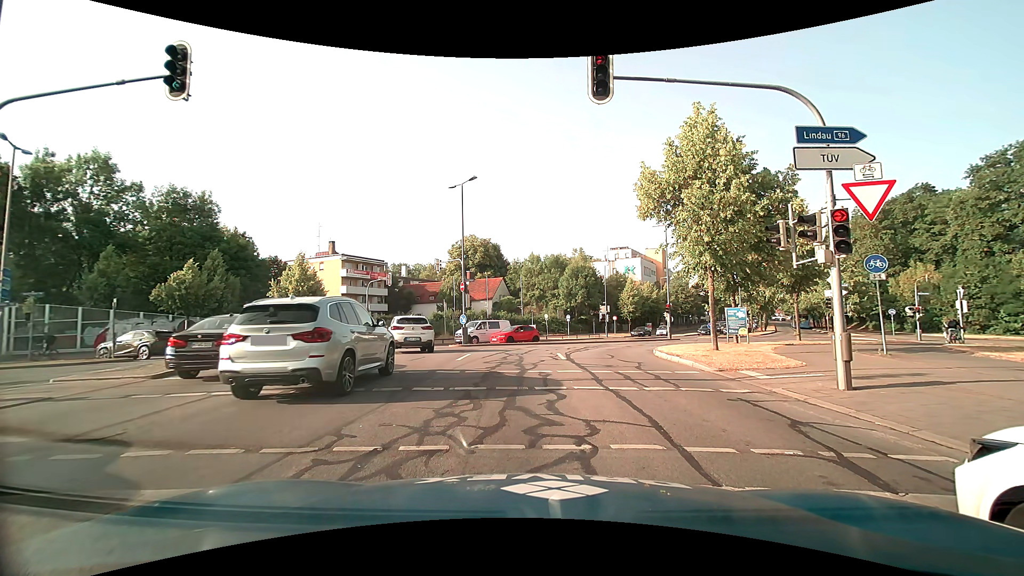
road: secondary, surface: asphalt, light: Day
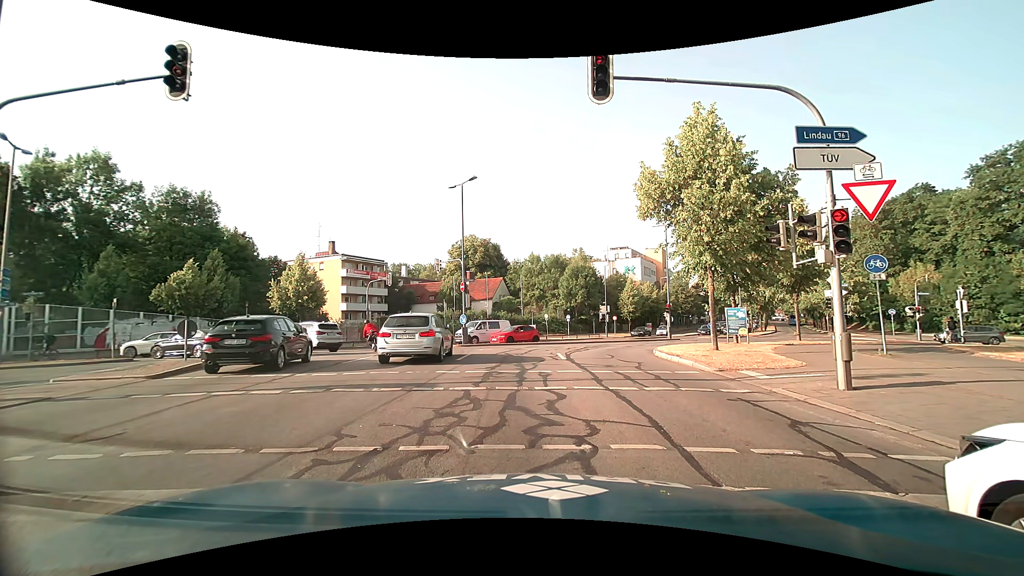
(0.0, 0.0) m; 0°
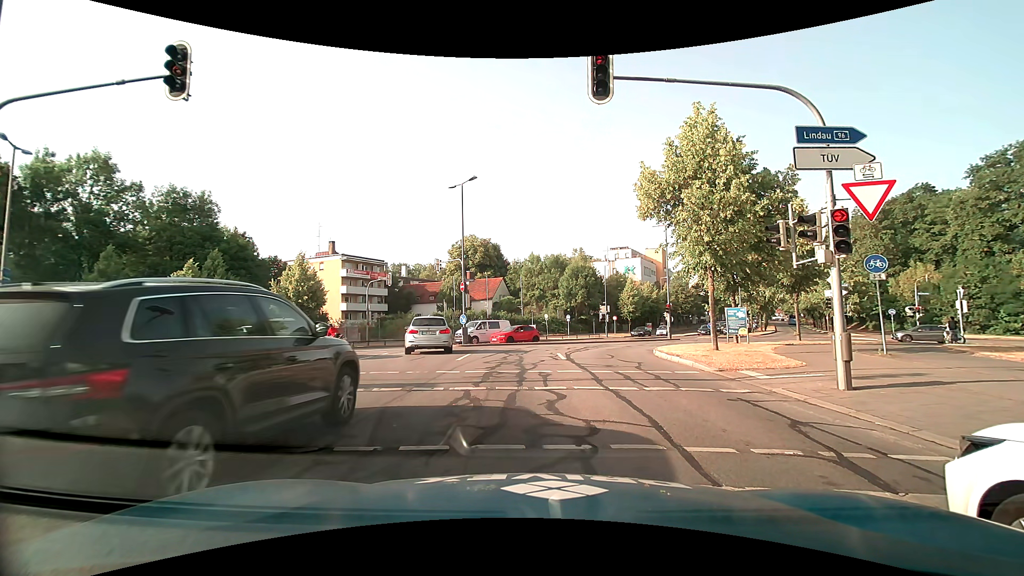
(0.0, 0.0) m; 0°
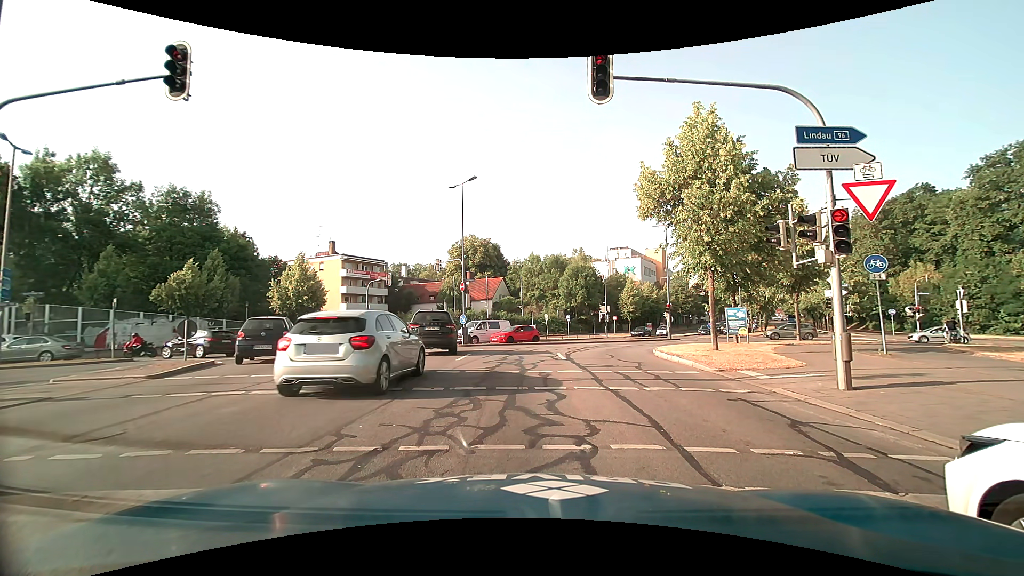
(0.0, 0.0) m; 0°
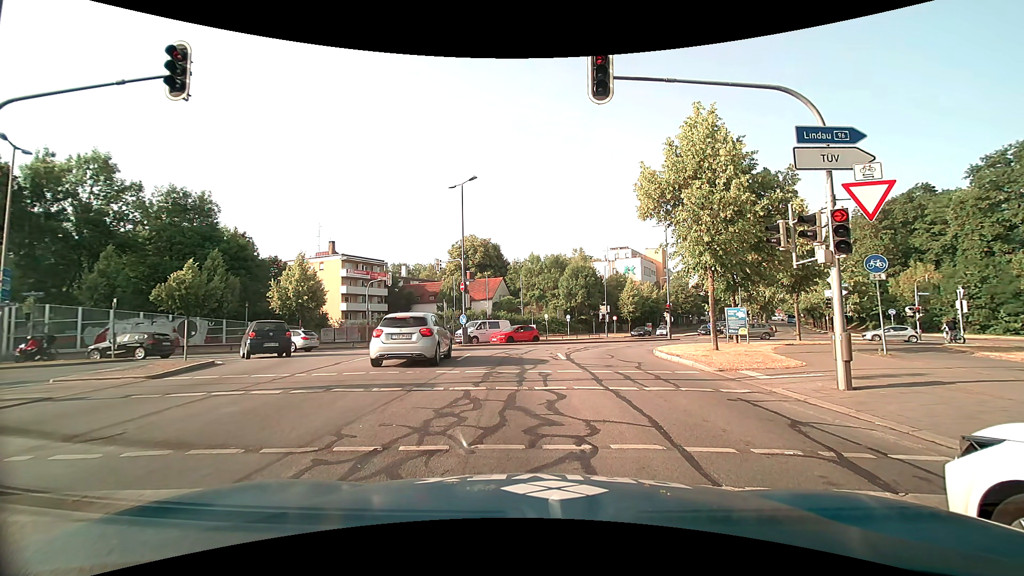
(0.0, 0.0) m; 0°
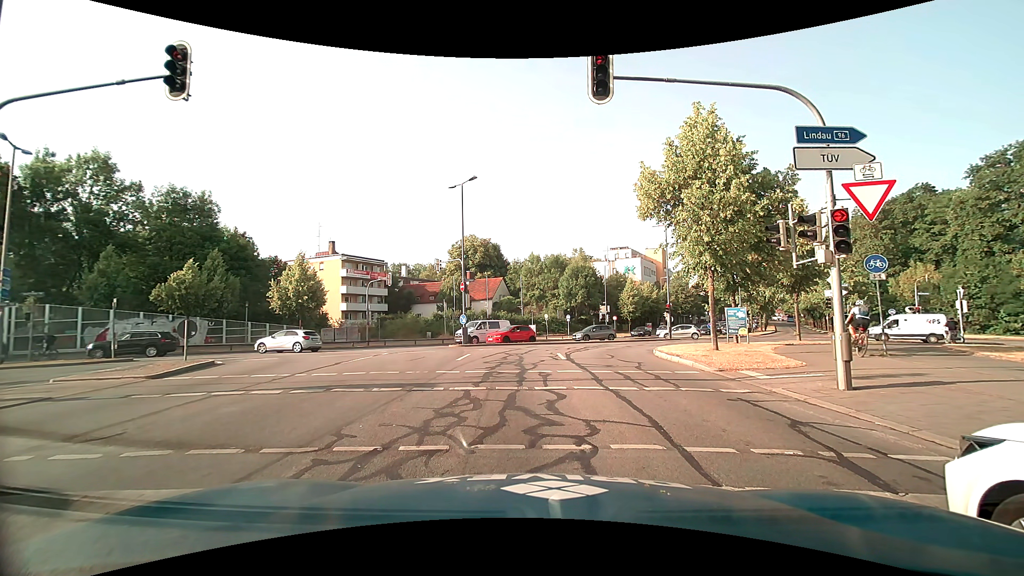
(0.0, 0.0) m; 0°
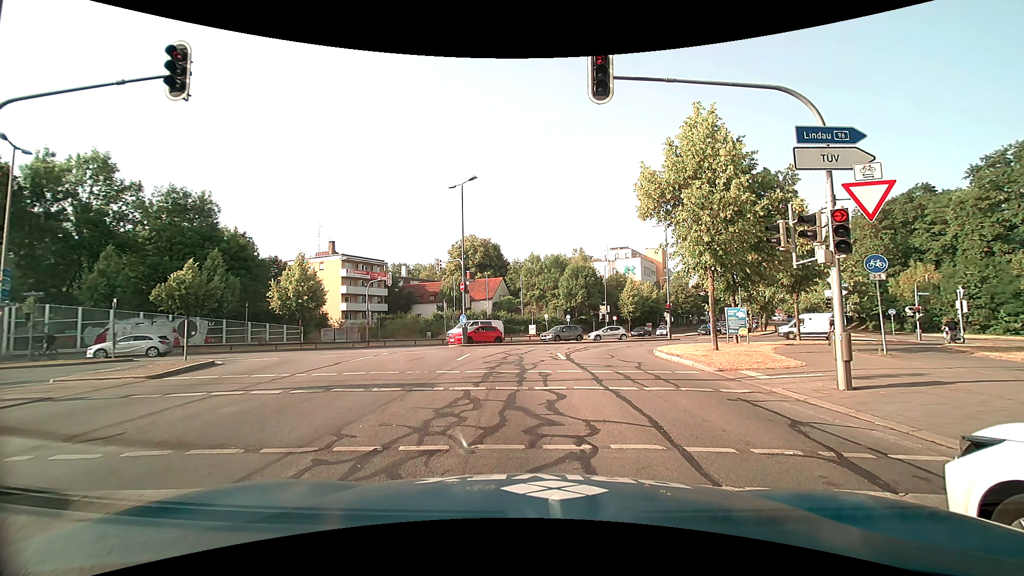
(0.0, 0.0) m; 0°
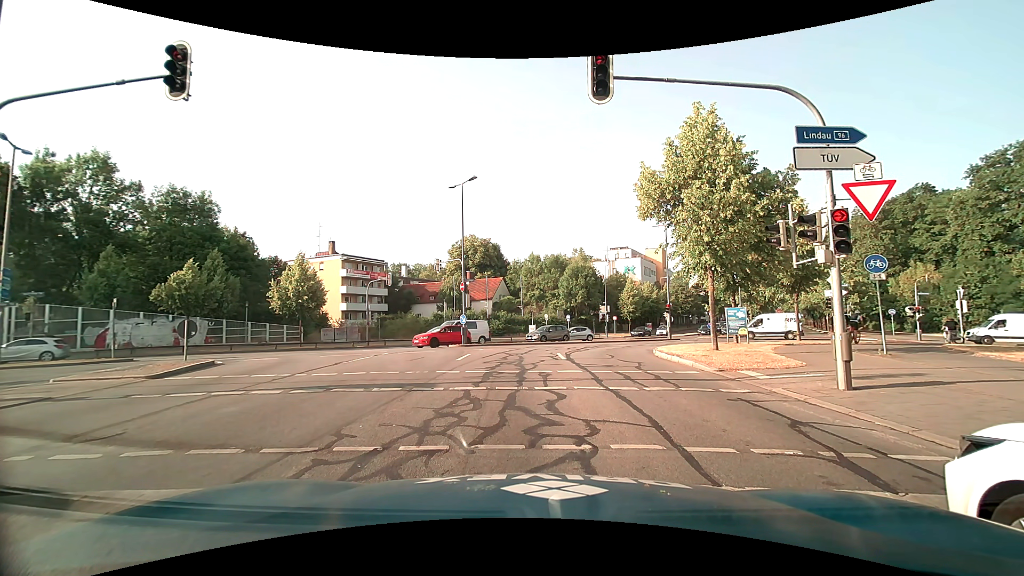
(0.0, 0.0) m; 0°
(-1, +10) (-2, +20) (0, +30) (+6, +37) (+13, +44) (+20, +52) (+26, +60) (+31, +68) (+36, +77) (+40, +86) m
